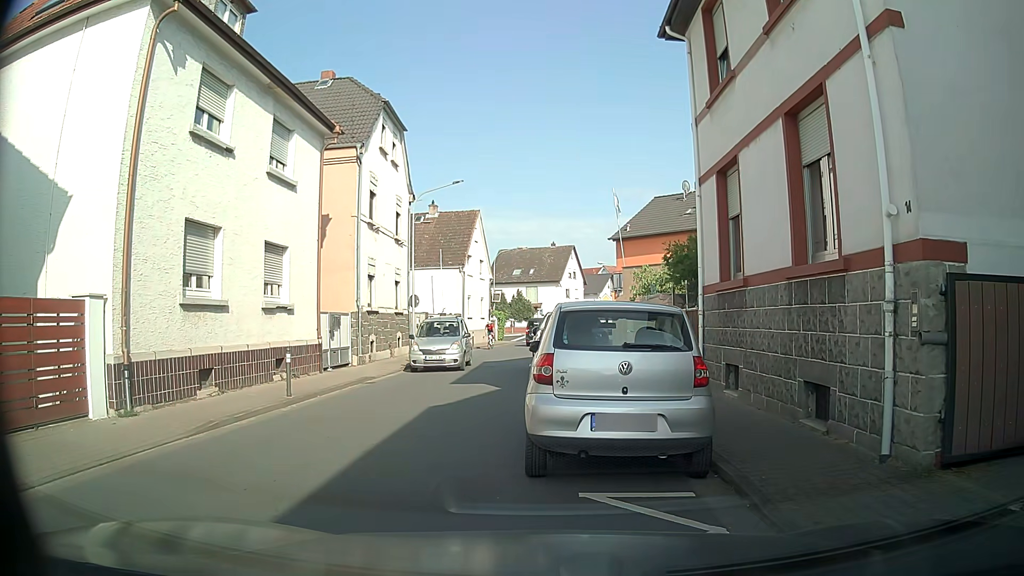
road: tertiary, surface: asphalt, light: Day
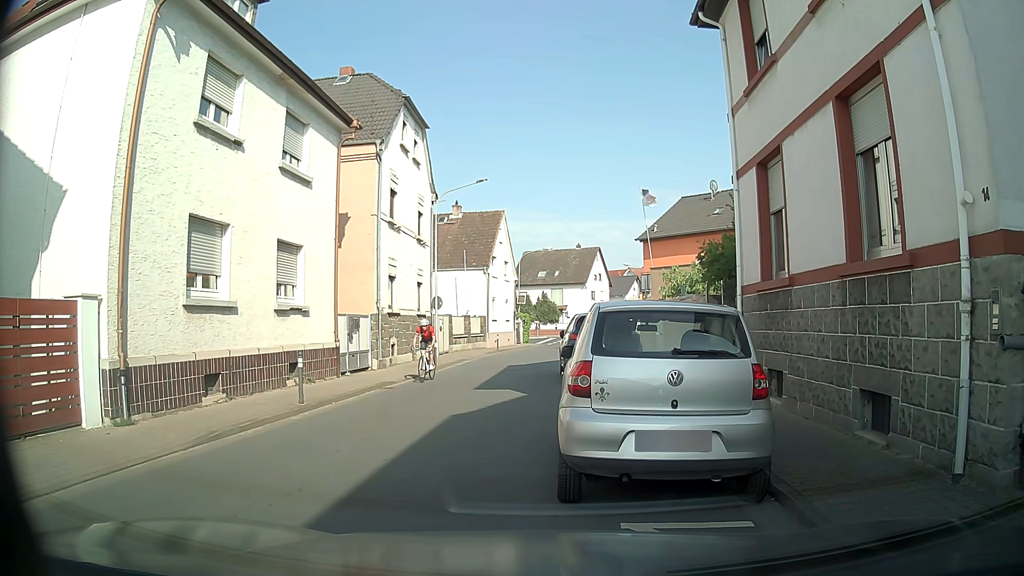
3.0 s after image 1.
(0.0, +0.8) m; 0°
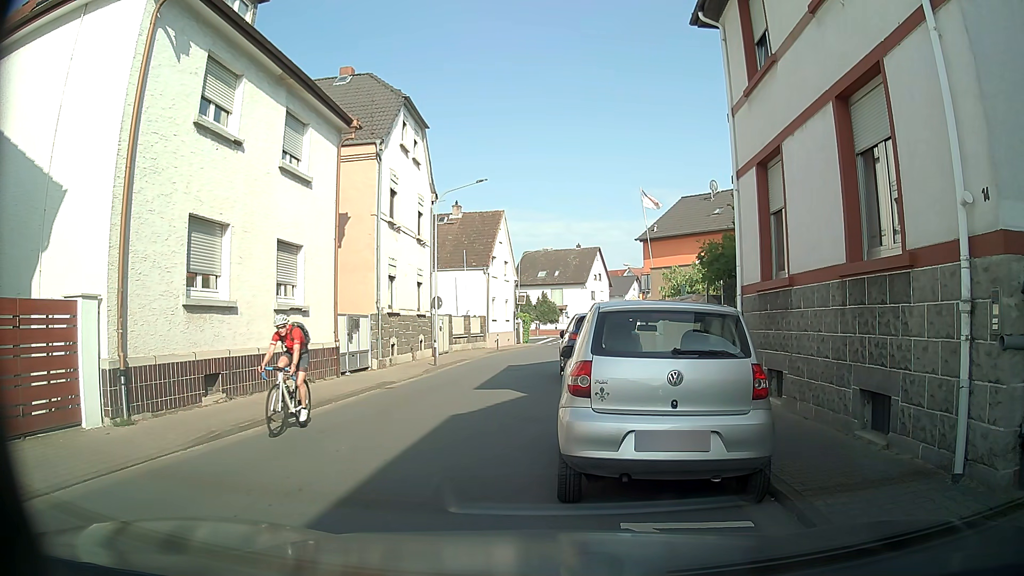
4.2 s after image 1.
(0.0, 0.0) m; 0°
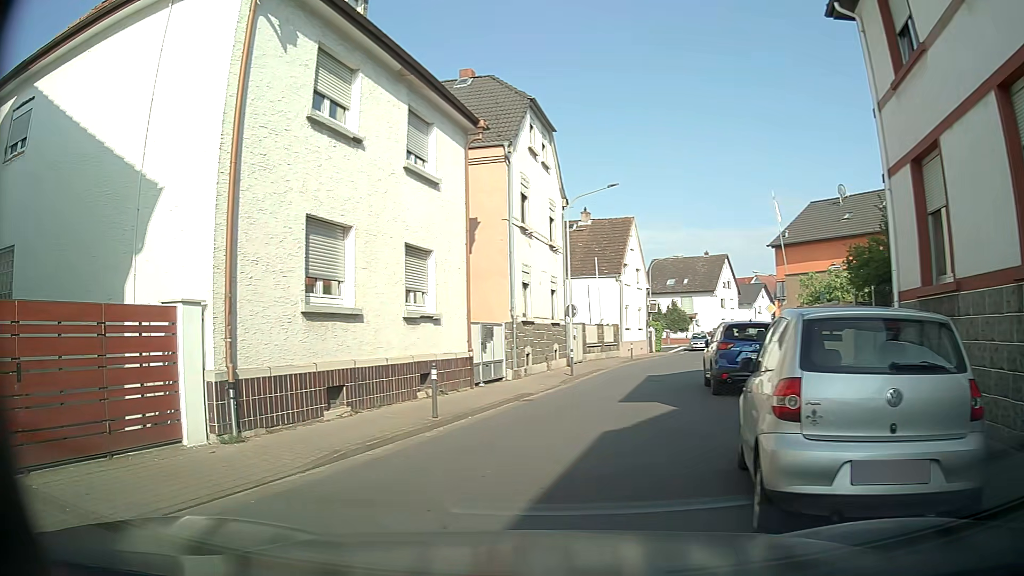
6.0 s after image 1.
(-0.1, +1.1) m; -13°
(0, +10) (+2, +20) (+5, +29) (+9, +38) (+12, +48) (+15, +57) (+16, +67) (+9, +74) (0, +79) (-9, +83) m
